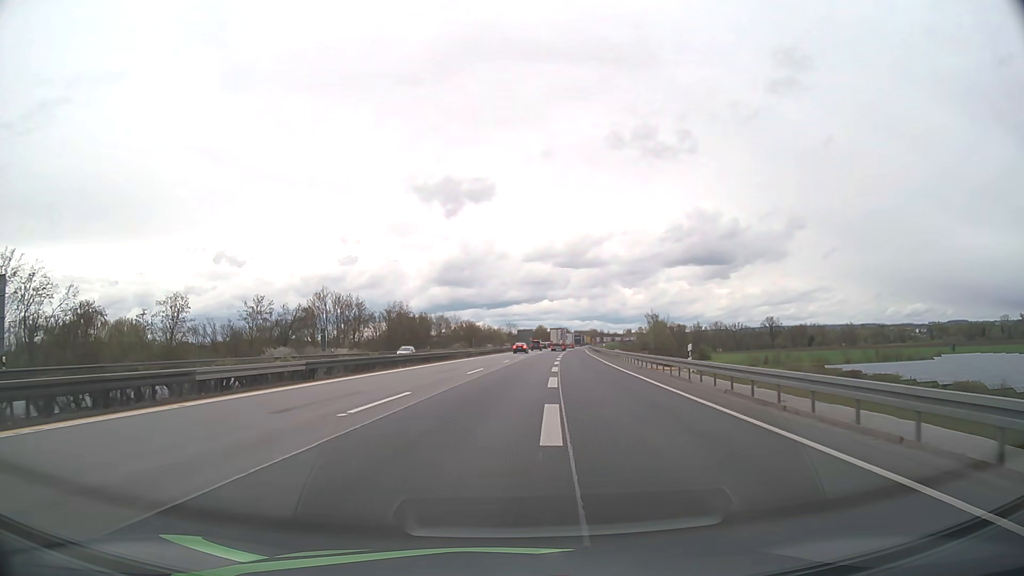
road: motorway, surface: asphalt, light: Day
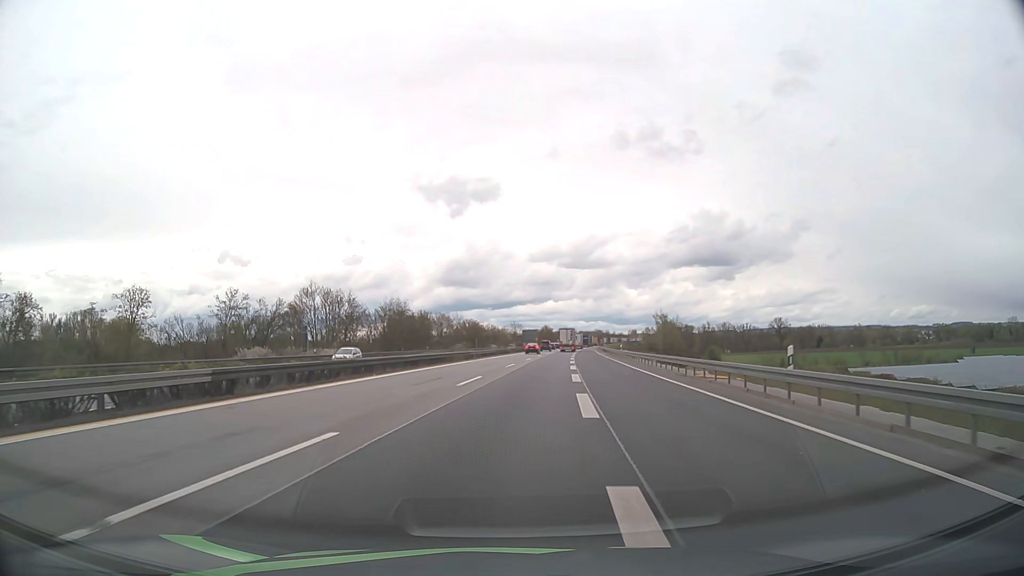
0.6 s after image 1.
(0.0, +8.6) m; 0°
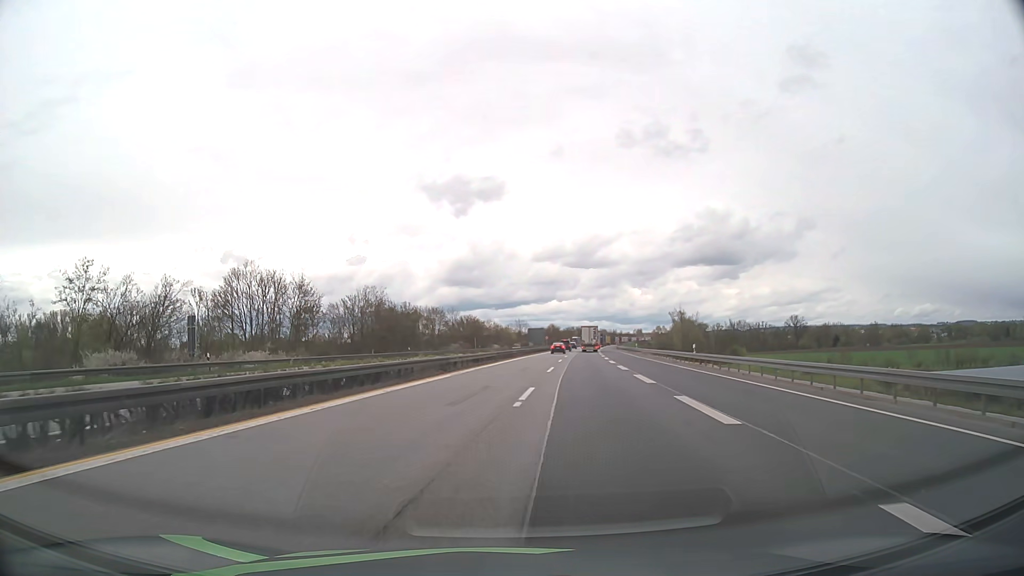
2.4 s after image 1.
(-0.2, +25.4) m; 0°
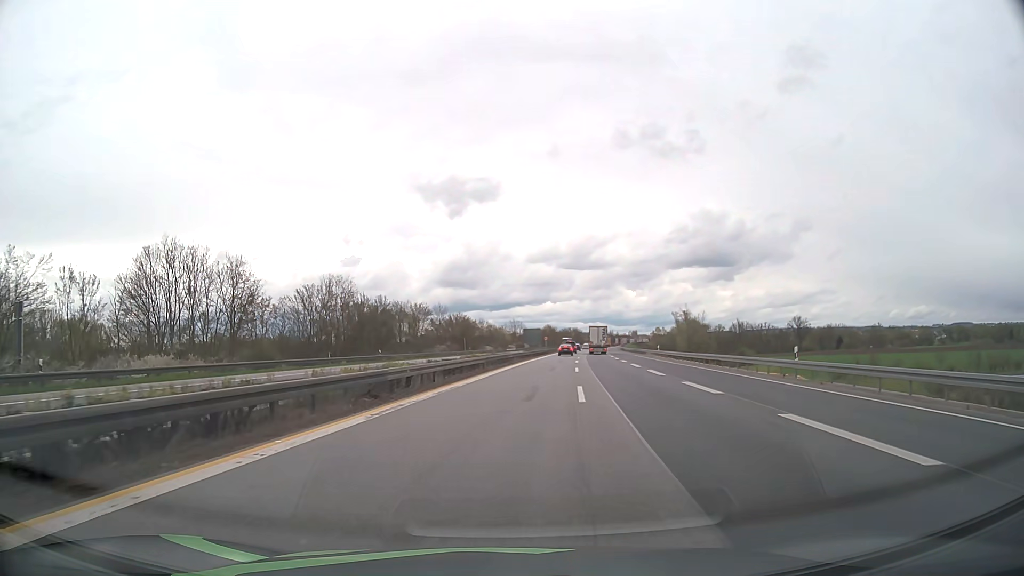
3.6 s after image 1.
(+0.1, +16.5) m; 0°
(0, +10) (0, +20) (+1, +30) (+1, +40) (+2, +50) (+3, +60) (+4, +70) (+6, +80) (+7, +90) (+8, +100) m
